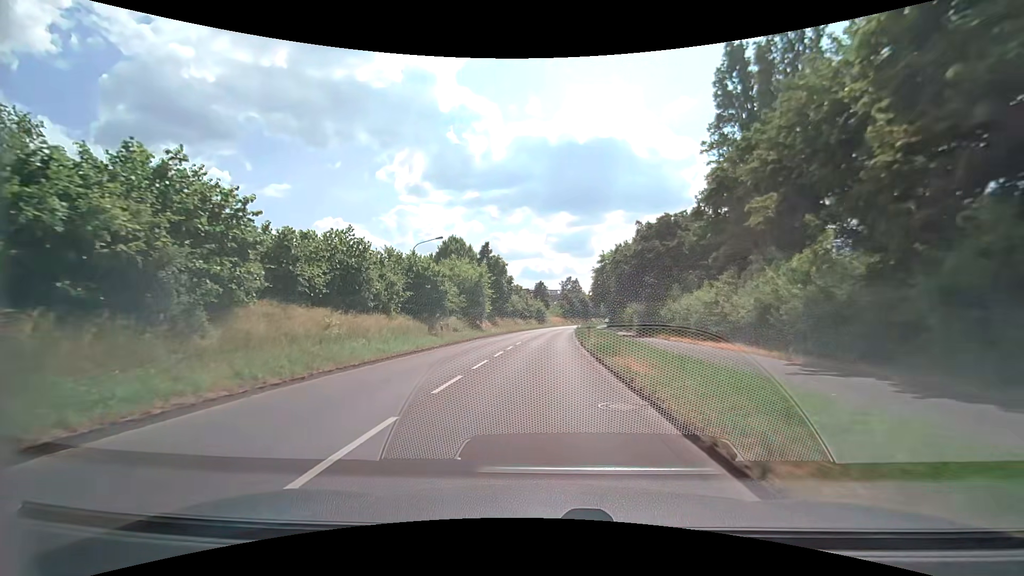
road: secondary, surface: asphalt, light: Day
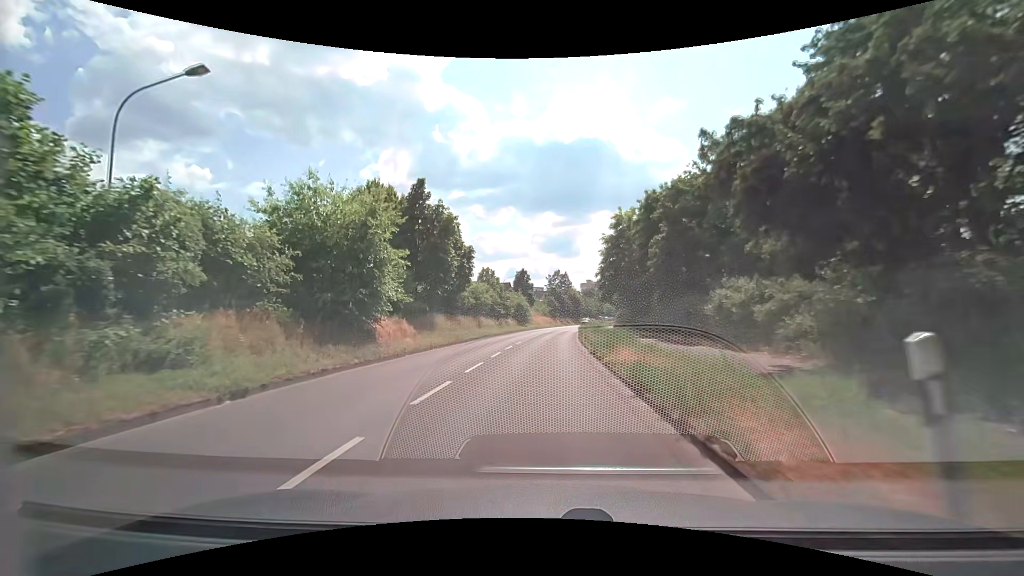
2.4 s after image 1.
(+0.3, +27.0) m; +1°
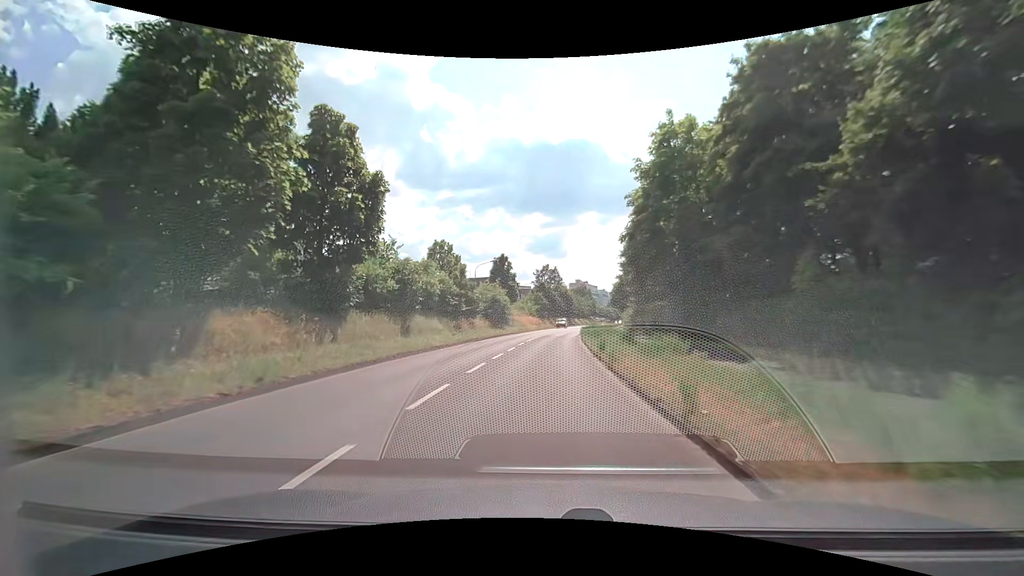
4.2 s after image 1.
(+0.3, +20.9) m; +2°
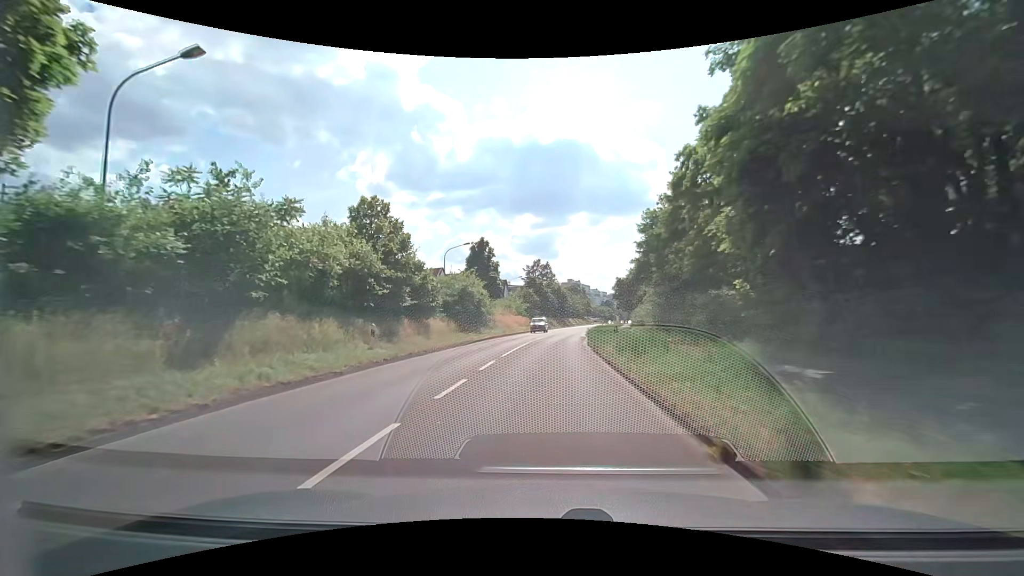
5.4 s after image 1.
(0.0, +14.3) m; 0°
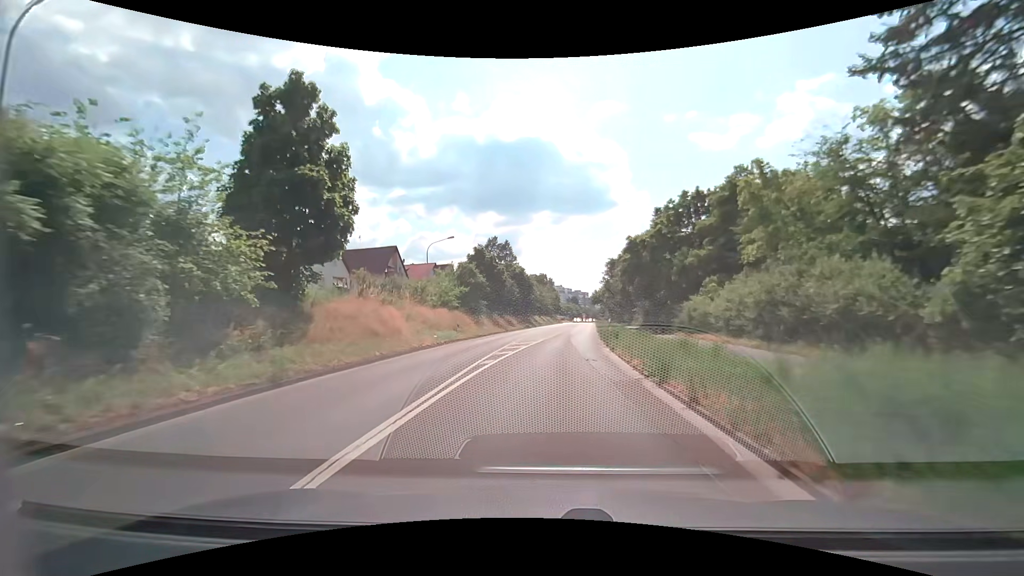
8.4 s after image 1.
(+1.5, +36.8) m; +5°
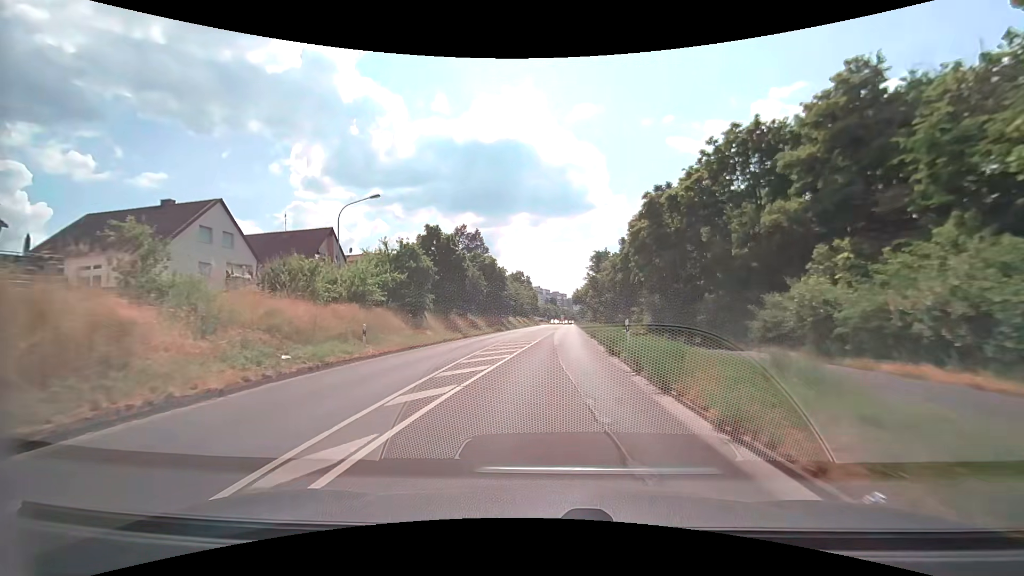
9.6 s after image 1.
(+0.3, +15.1) m; +3°
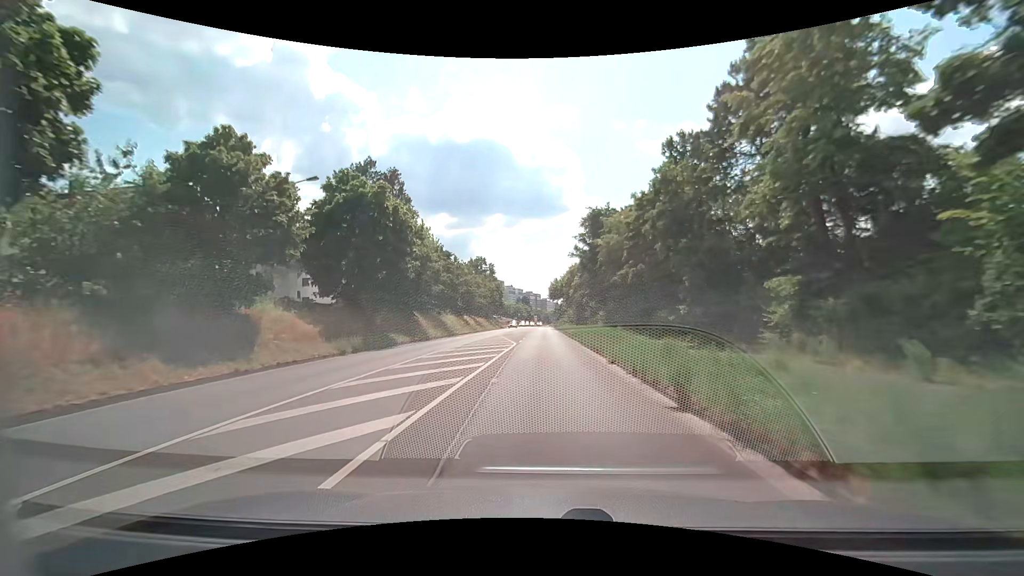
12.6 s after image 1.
(+1.2, +38.5) m; +3°
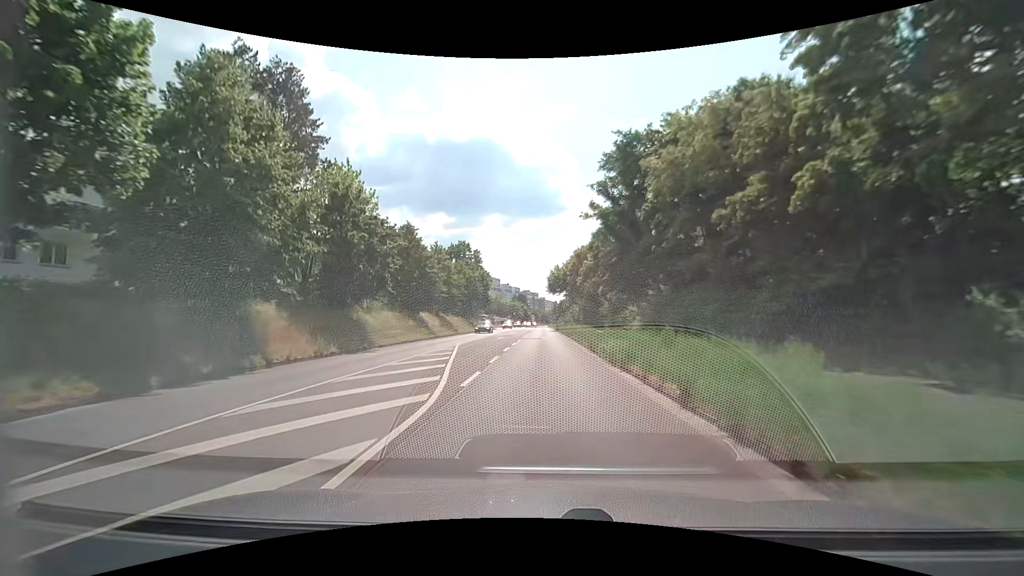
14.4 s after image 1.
(0.0, +23.5) m; +1°
(0, +10) (0, +20) (0, +30) (0, +40) (0, +50) (0, +60) (0, +70) (0, +80) (-1, +90) (-1, +100) m
